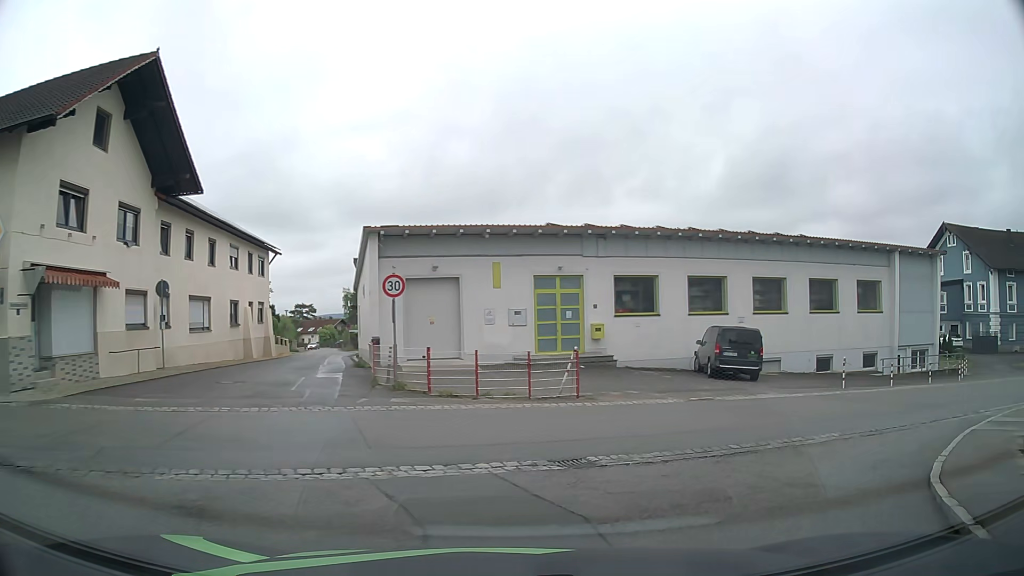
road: tertiary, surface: asphalt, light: Day
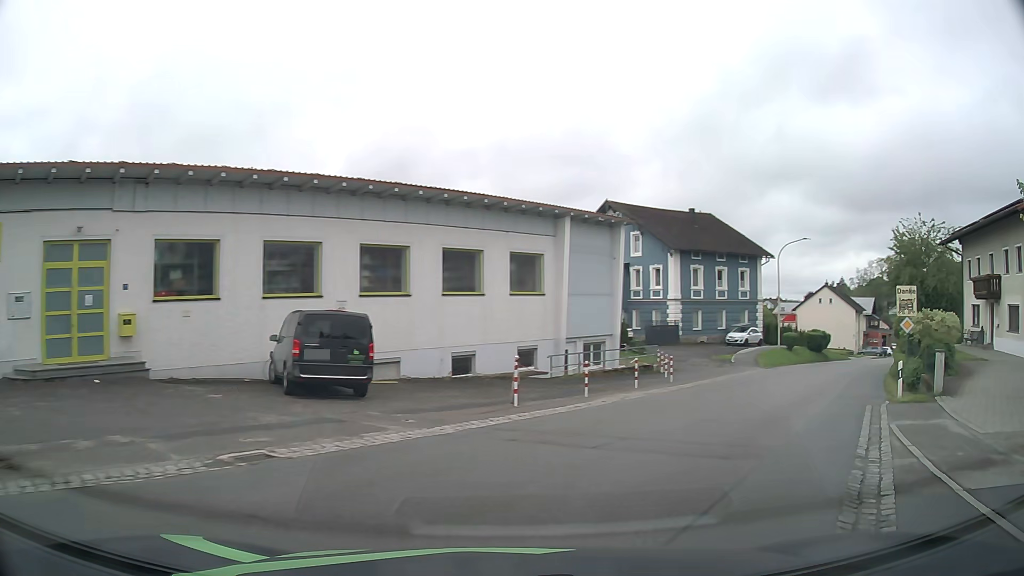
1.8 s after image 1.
(+2.5, +9.3) m; +32°
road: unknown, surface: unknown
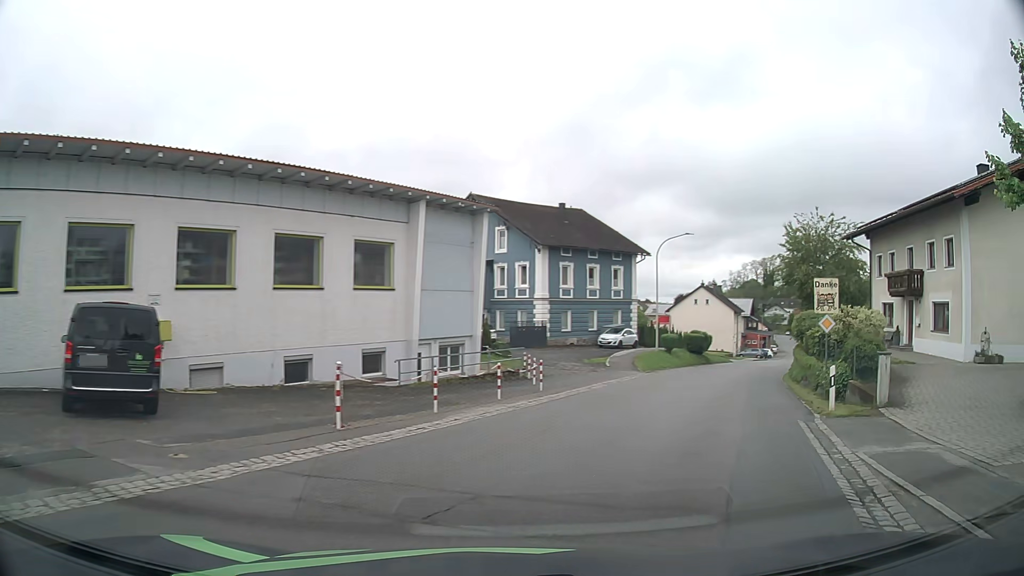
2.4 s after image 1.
(+0.4, +3.7) m; +12°
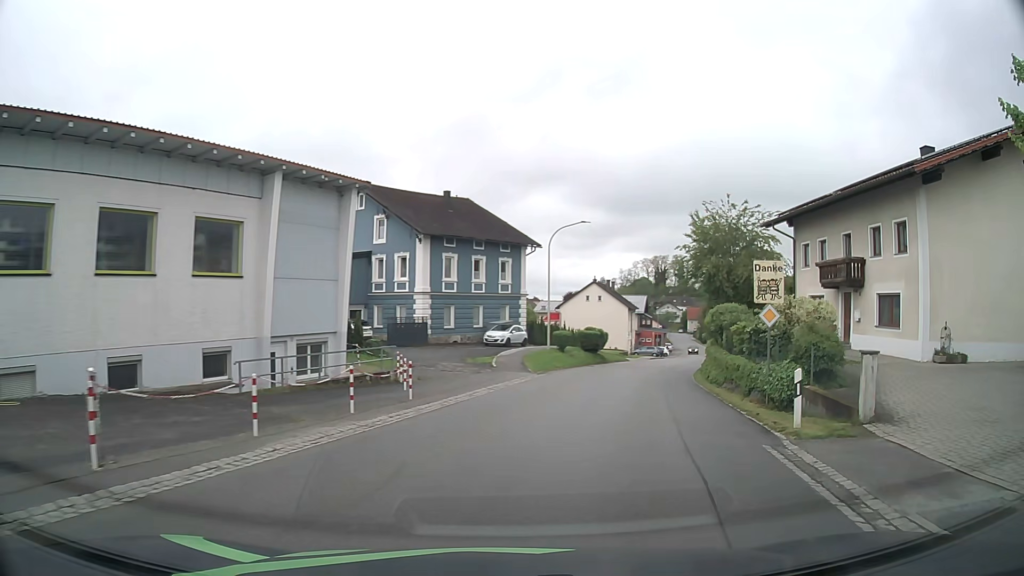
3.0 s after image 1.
(+0.4, +4.1) m; +10°
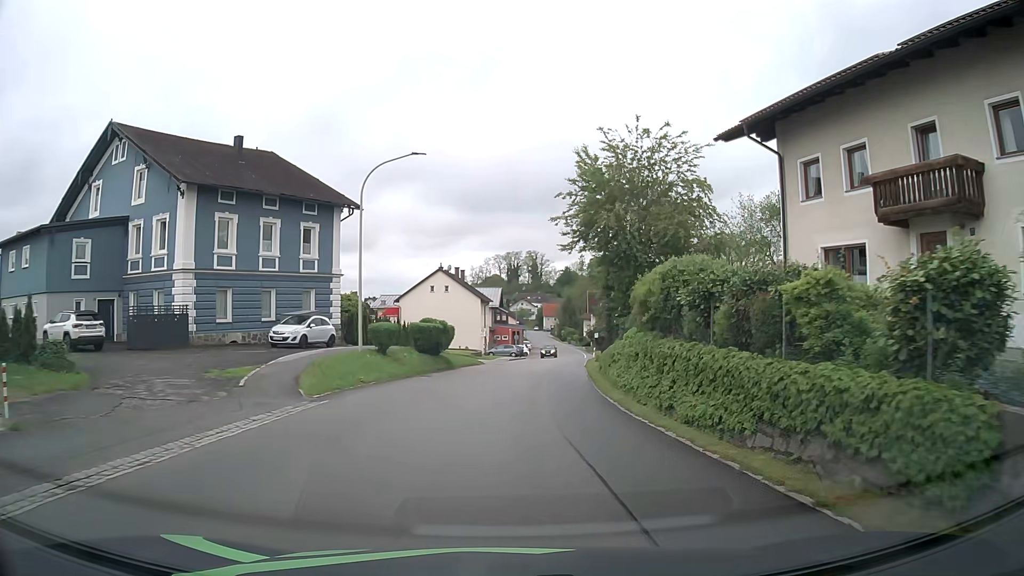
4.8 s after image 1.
(+2.0, +15.4) m; +12°
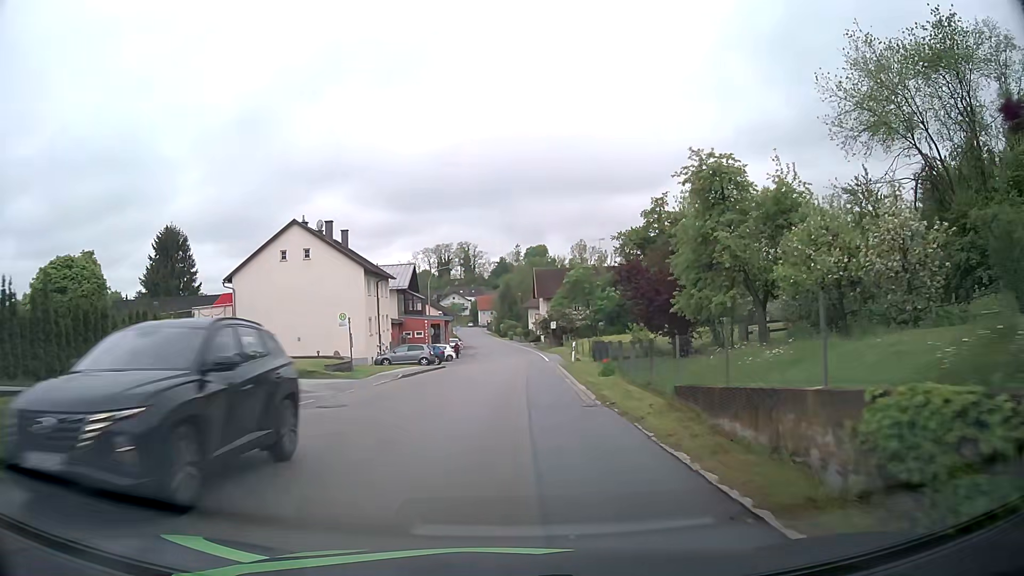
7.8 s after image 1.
(+1.9, +33.5) m; +5°
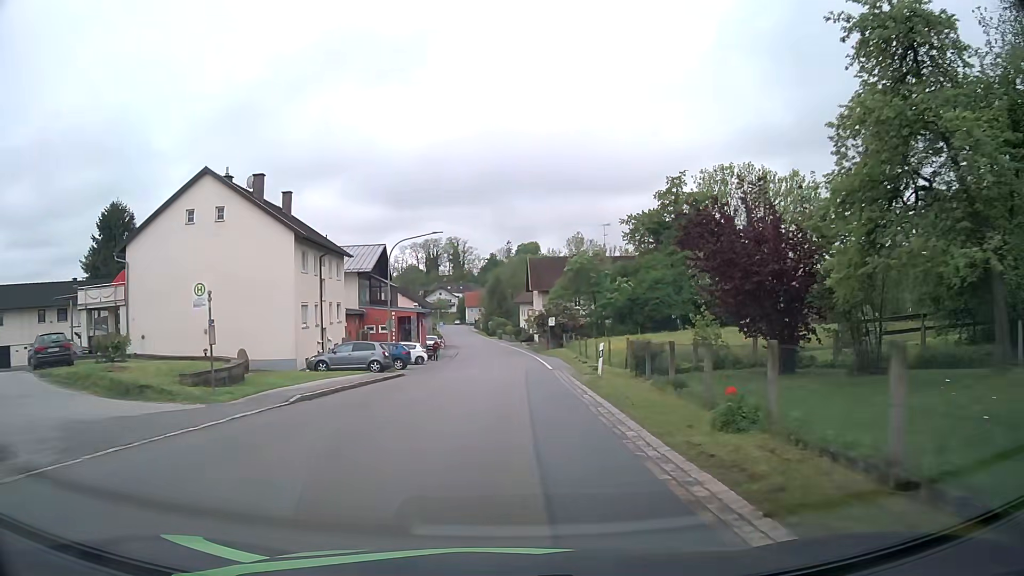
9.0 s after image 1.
(+0.1, +13.6) m; +1°
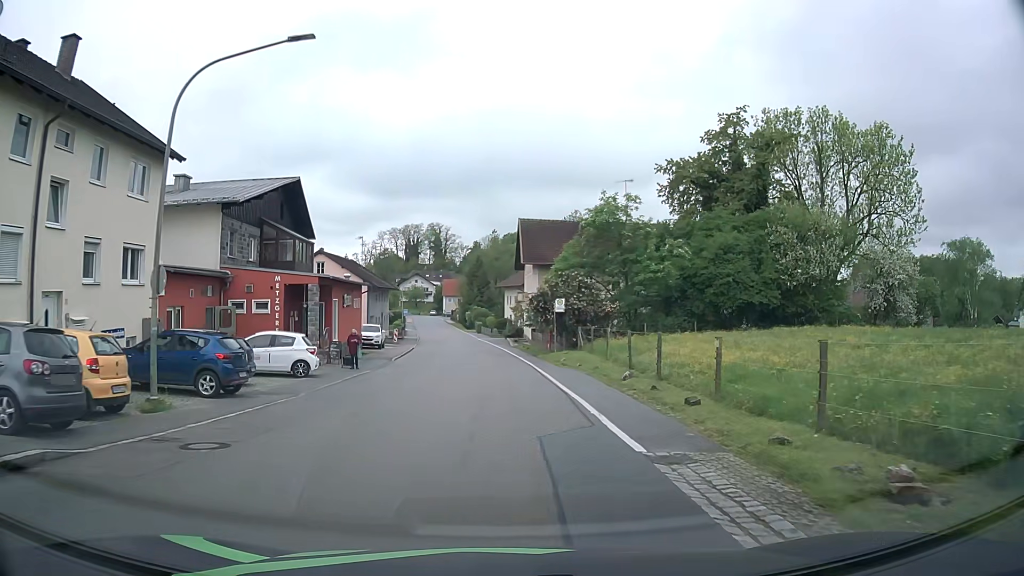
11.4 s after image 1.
(+0.3, +24.0) m; +1°
